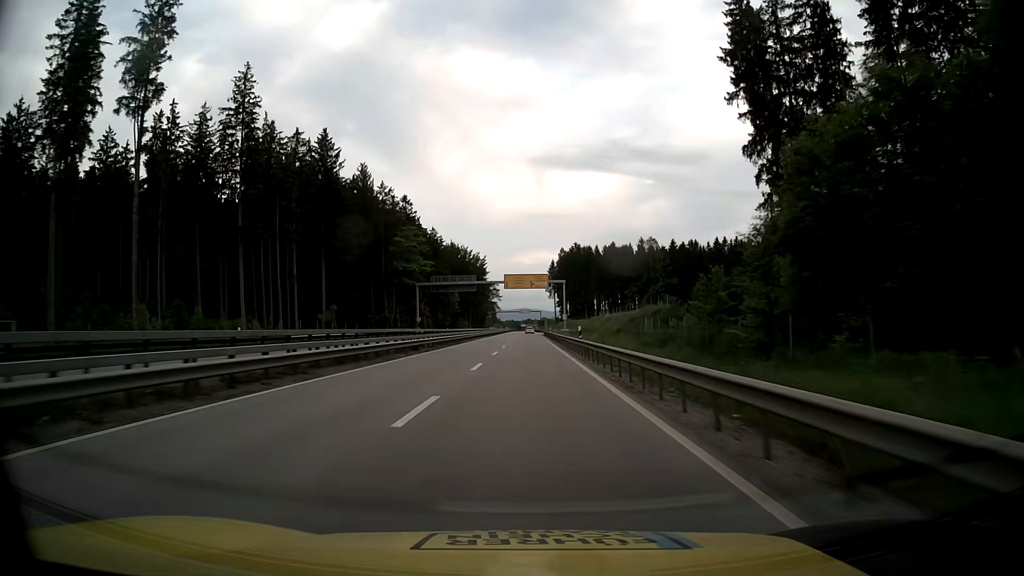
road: trunk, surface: asphalt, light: Day
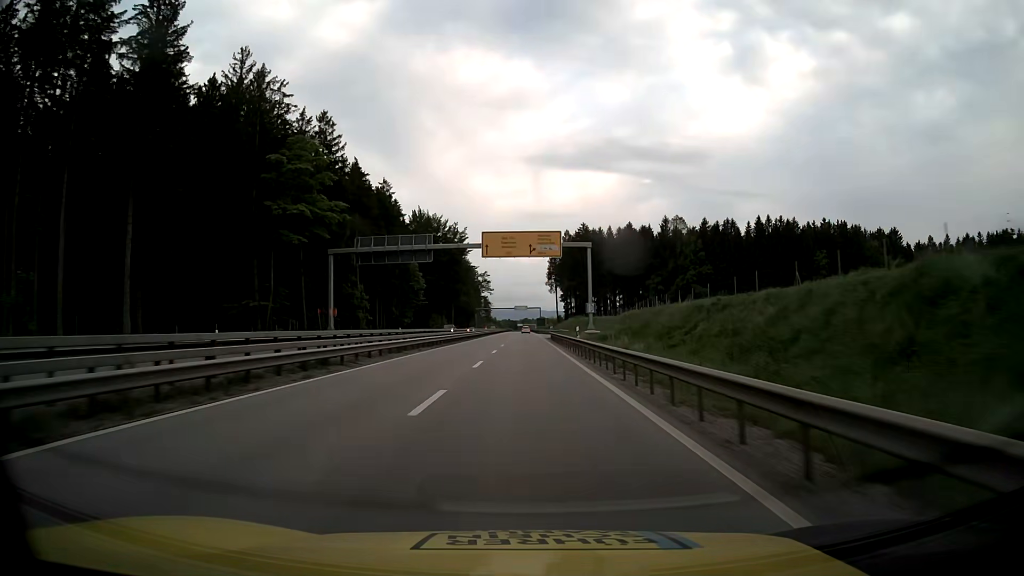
(+0.1, +47.3) m; 0°
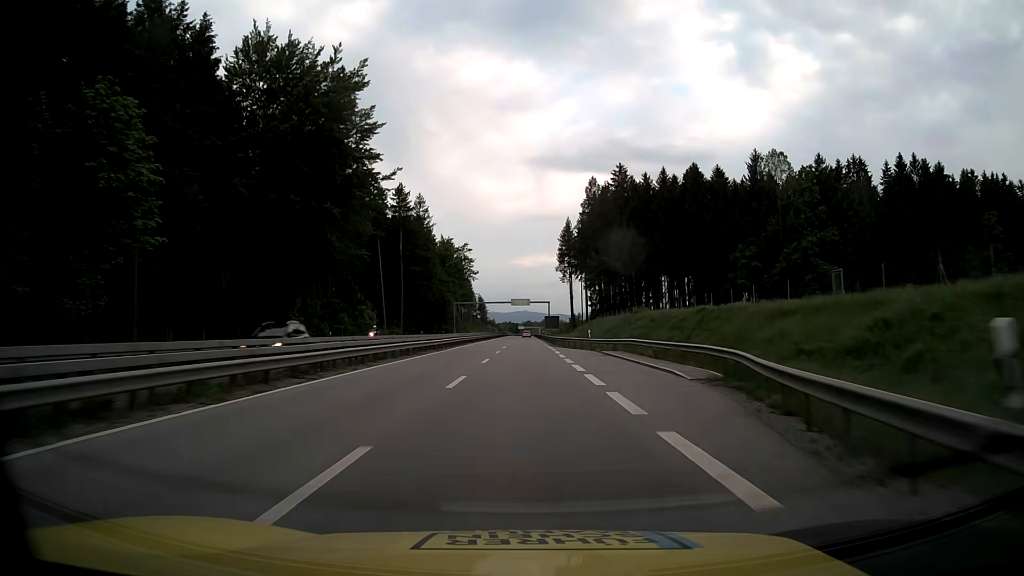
(+0.2, +79.2) m; 0°
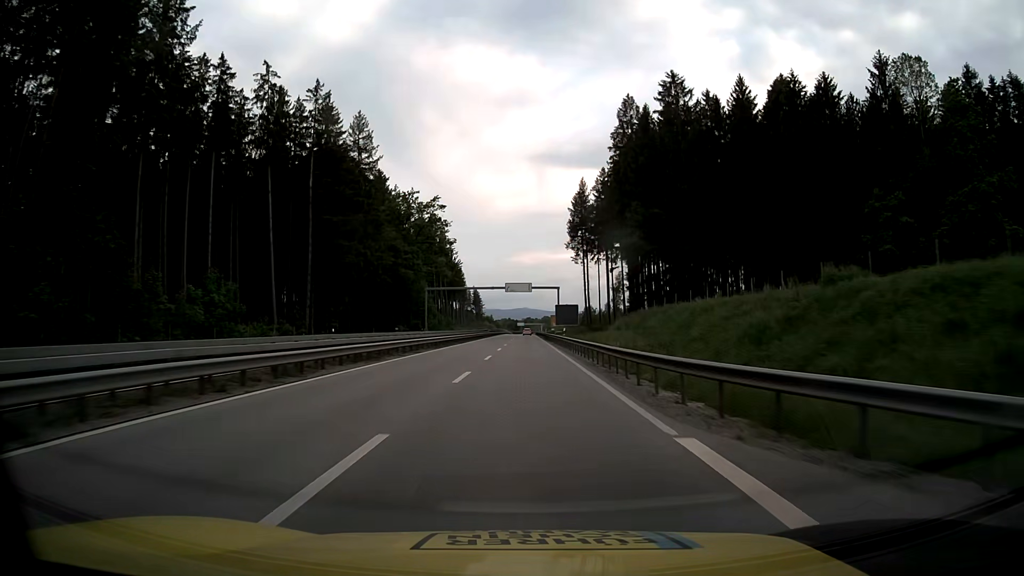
(-0.1, +47.8) m; 0°
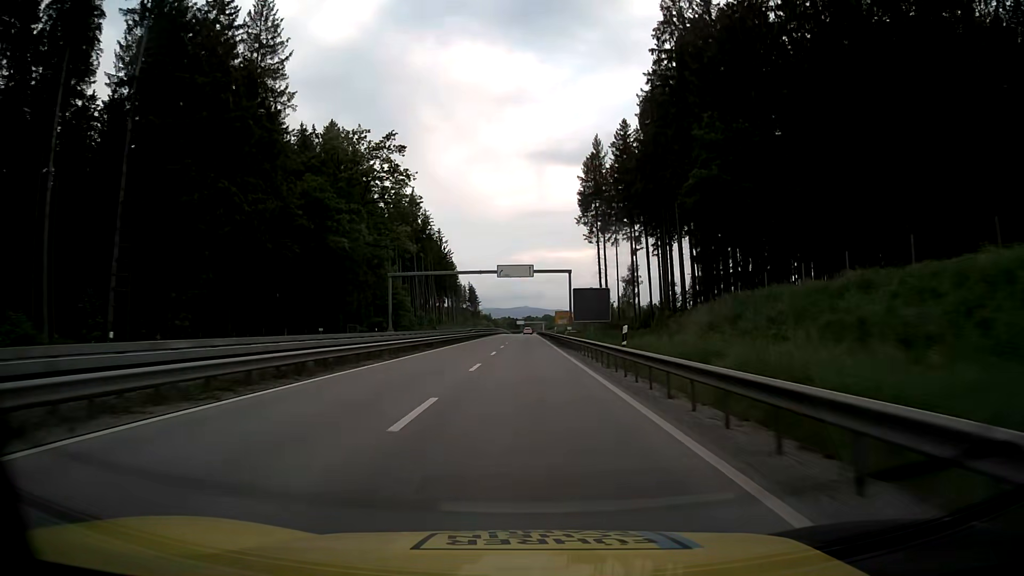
(0.0, +31.9) m; 0°
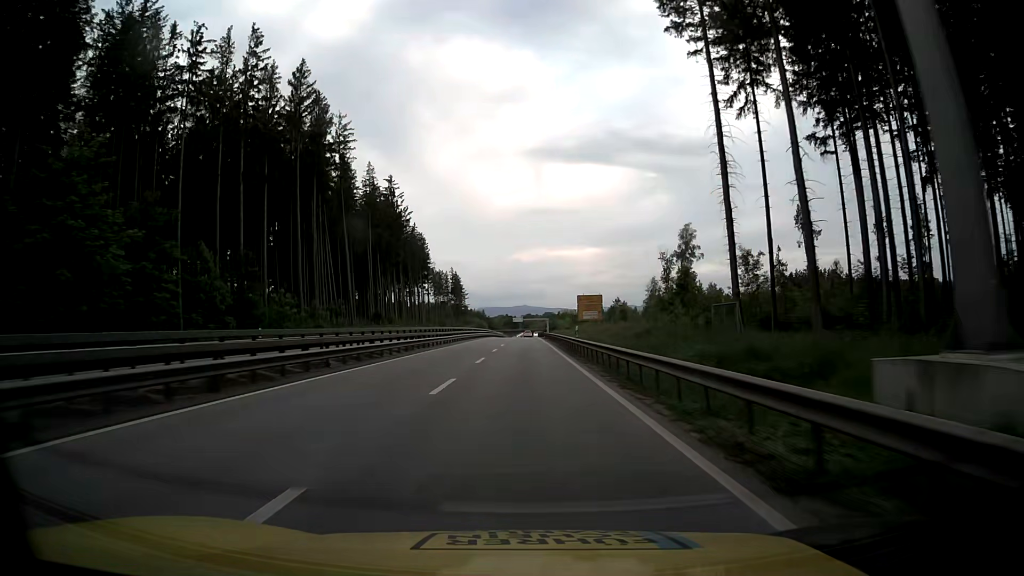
(+0.1, +79.9) m; +1°
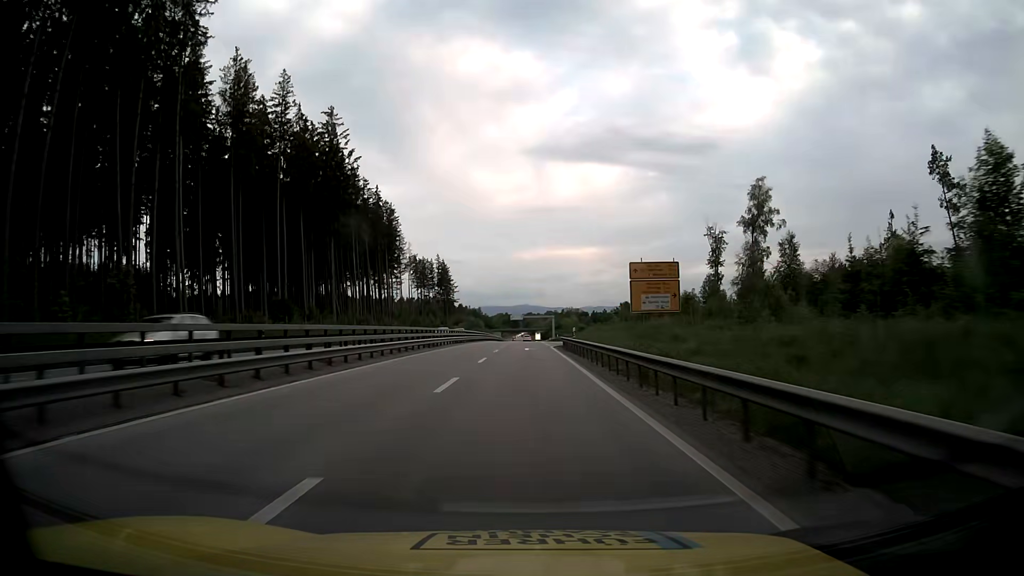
(-0.5, +48.0) m; -1°
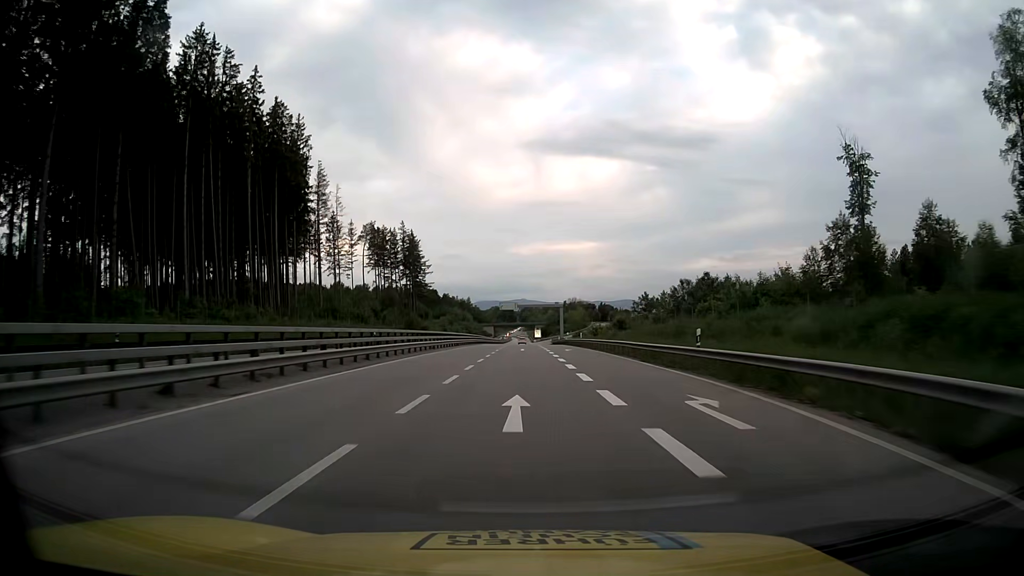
(+0.3, +64.1) m; 0°
(0, +10) (0, +20) (0, +30) (0, +40) (0, +50) (0, +60) (0, +70) (0, +80) (0, +90) (0, +100) m
